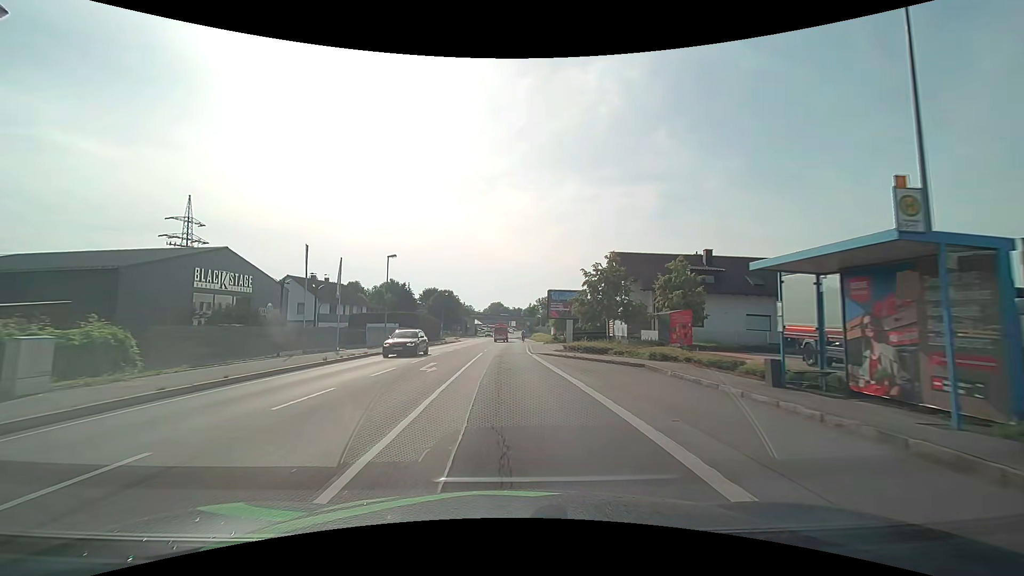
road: primary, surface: asphalt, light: Day
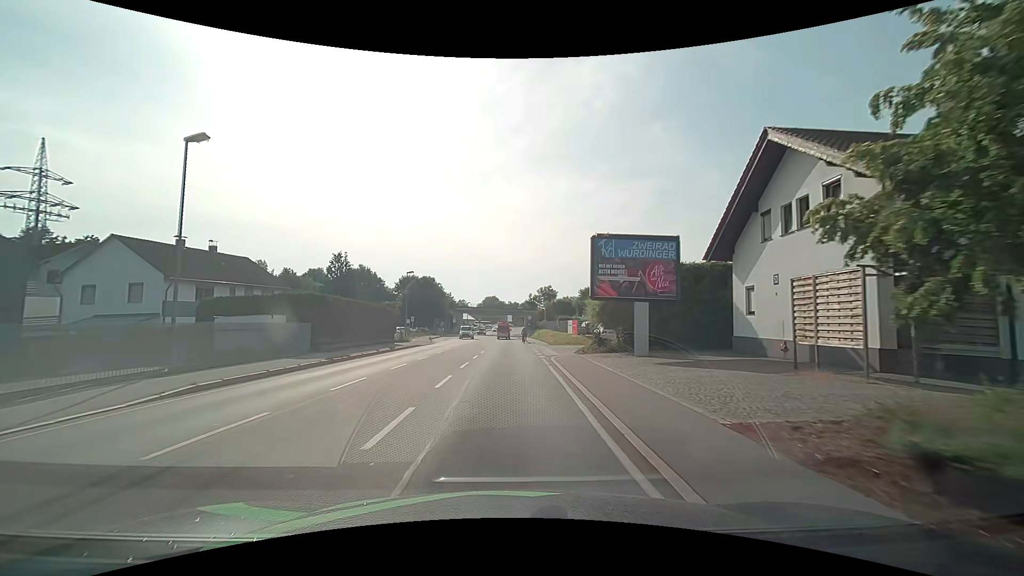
(+0.2, +27.2) m; +1°
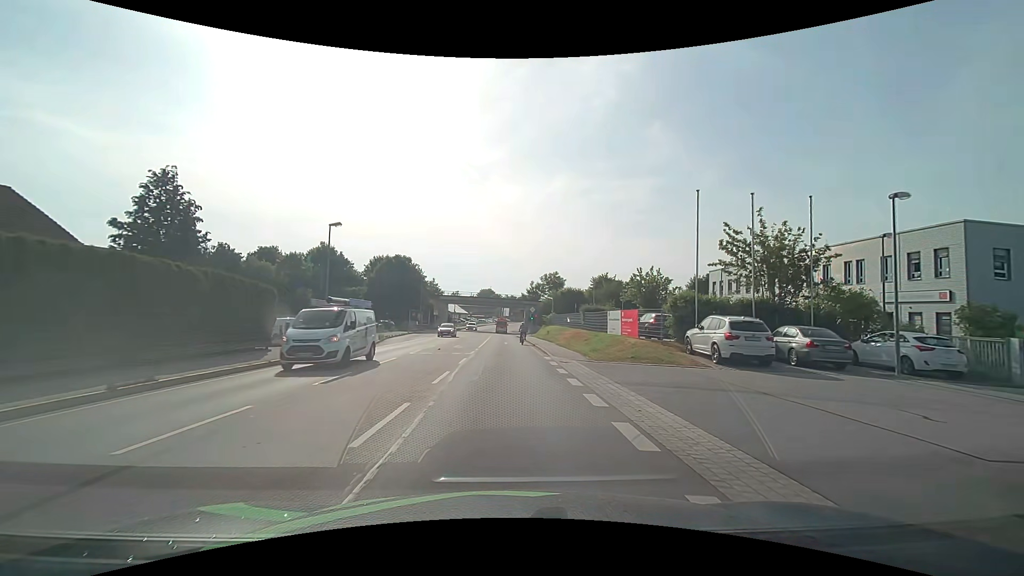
(0.0, +23.7) m; +1°
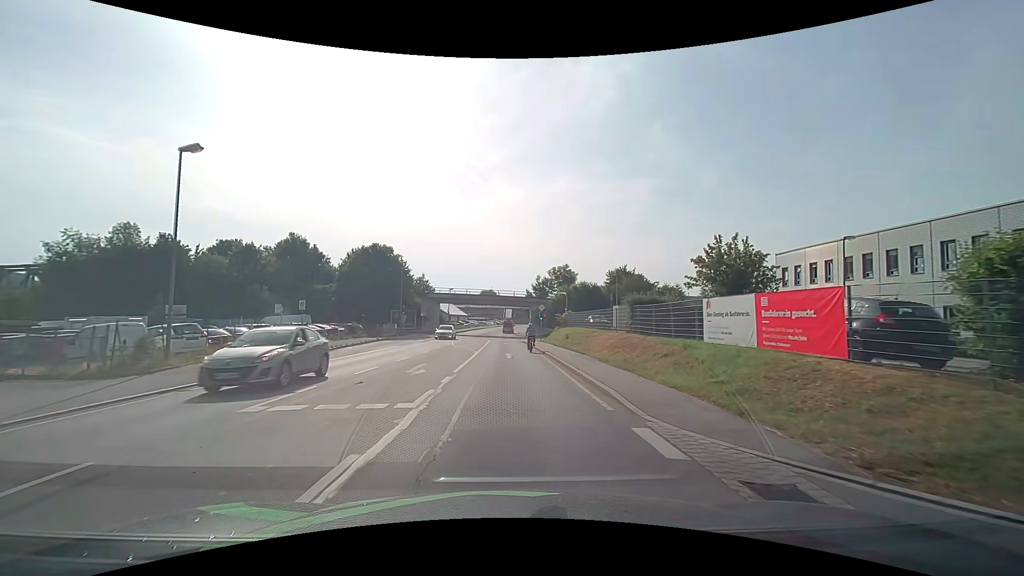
(-0.1, +15.2) m; 0°
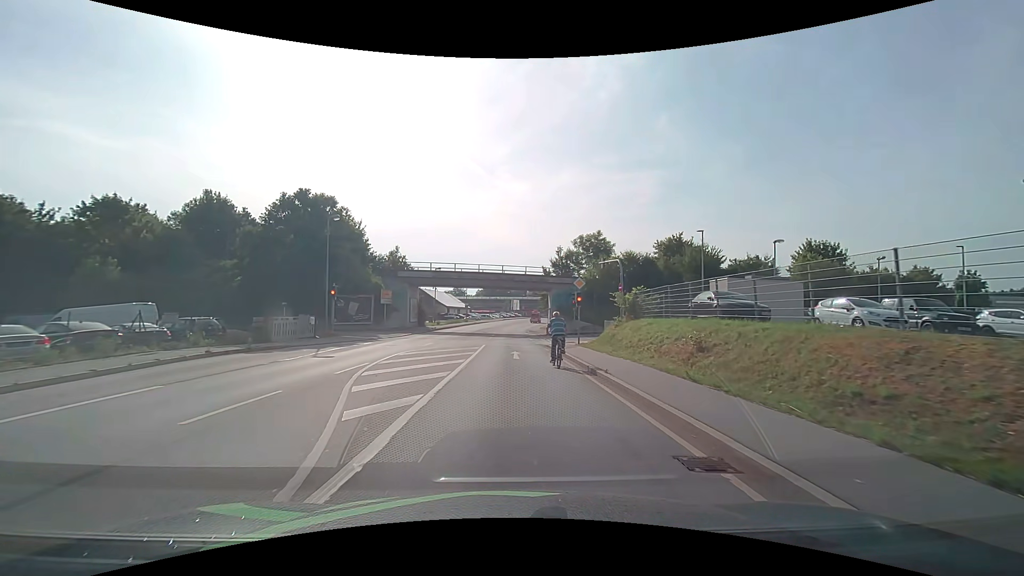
(-0.3, +26.1) m; -1°
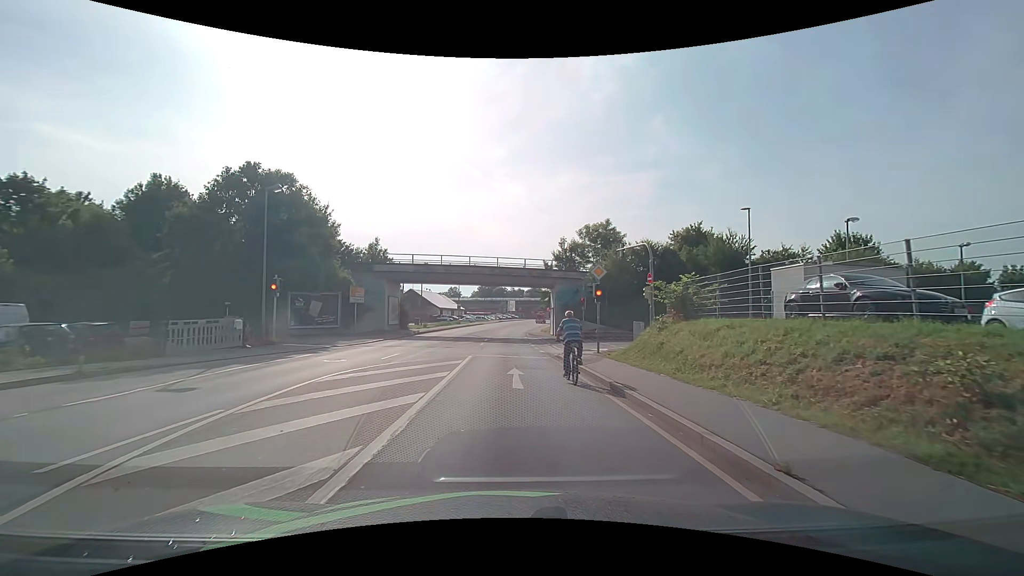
(0.0, +7.7) m; +1°
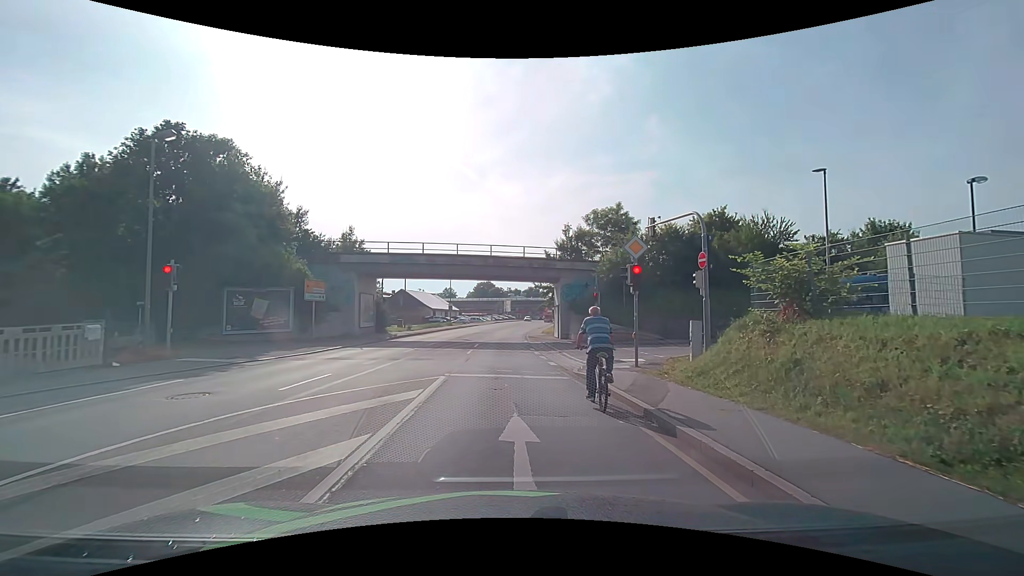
(0.0, +7.4) m; +1°
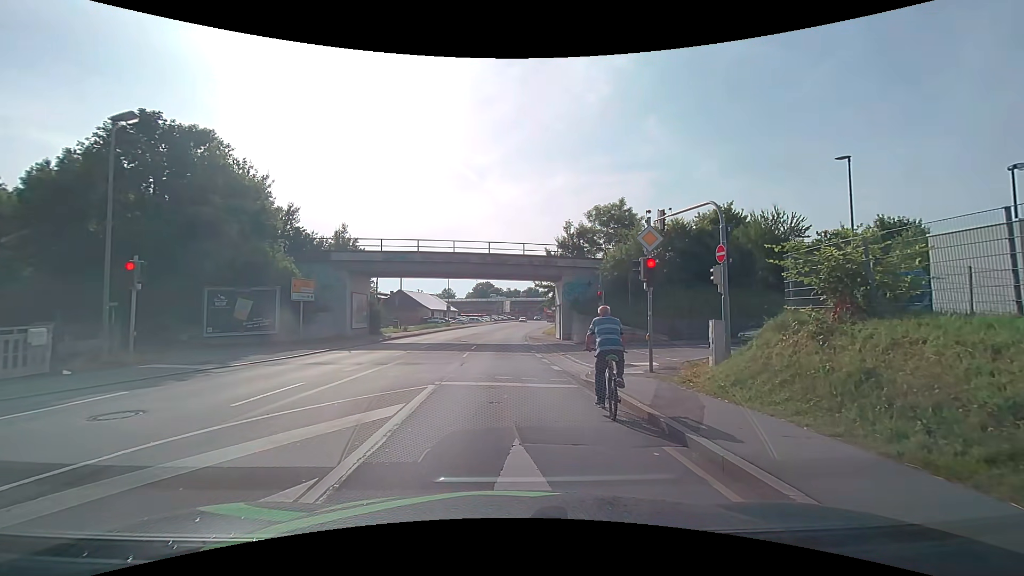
(0.0, +1.6) m; 0°
(0, +10) (0, +20) (0, +30) (-1, +40) (0, +50) (0, +60) (+1, +70) (+2, +80) (+3, +90) (+3, +100) m
